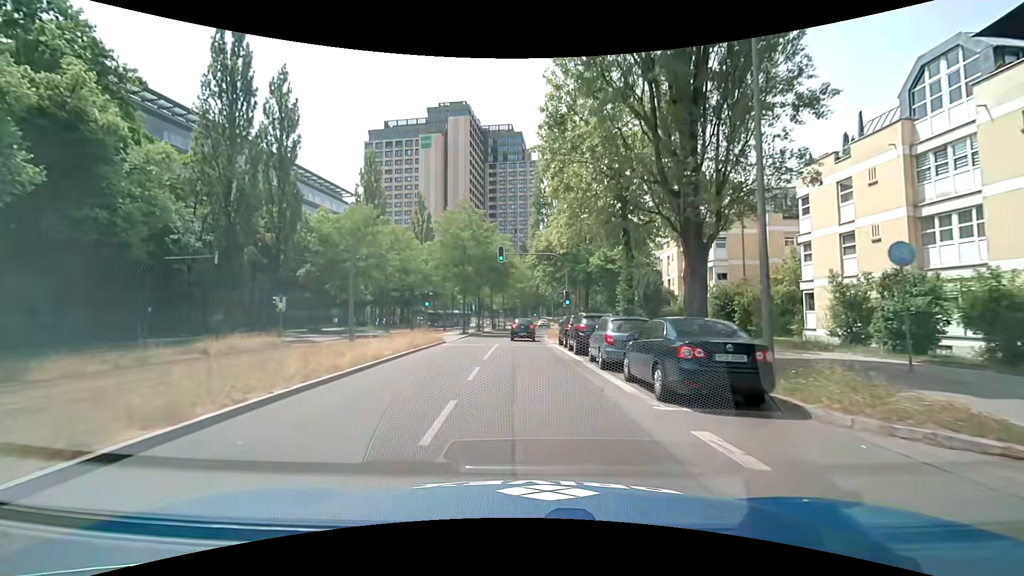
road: secondary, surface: asphalt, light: Day
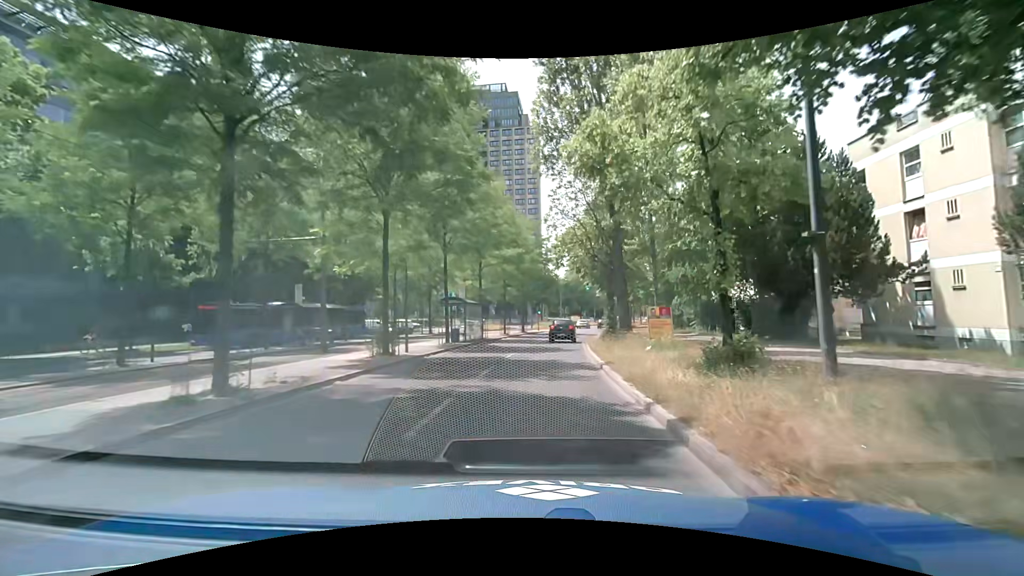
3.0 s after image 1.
(-0.7, +35.9) m; -1°
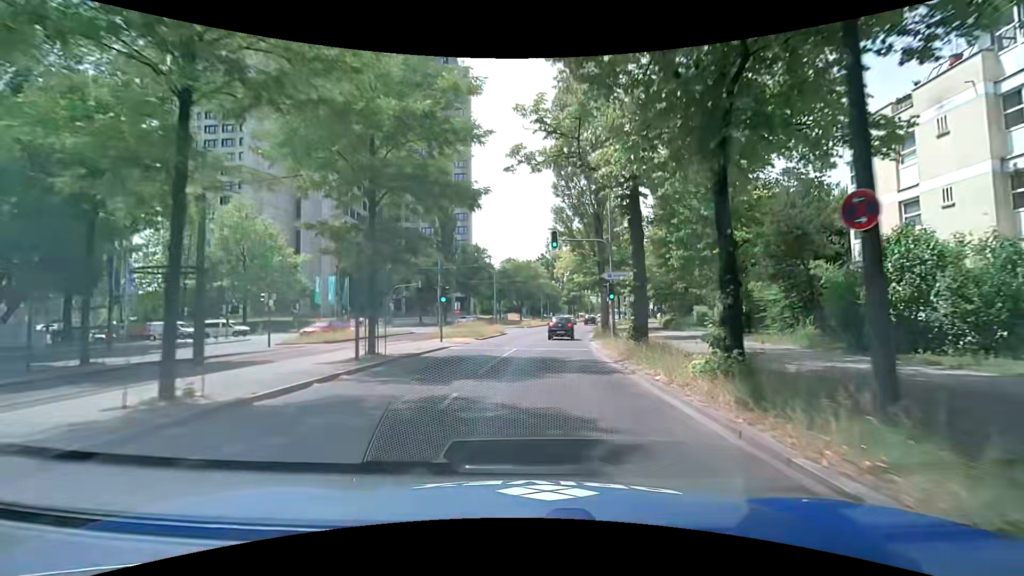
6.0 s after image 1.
(+2.4, +35.8) m; +8°
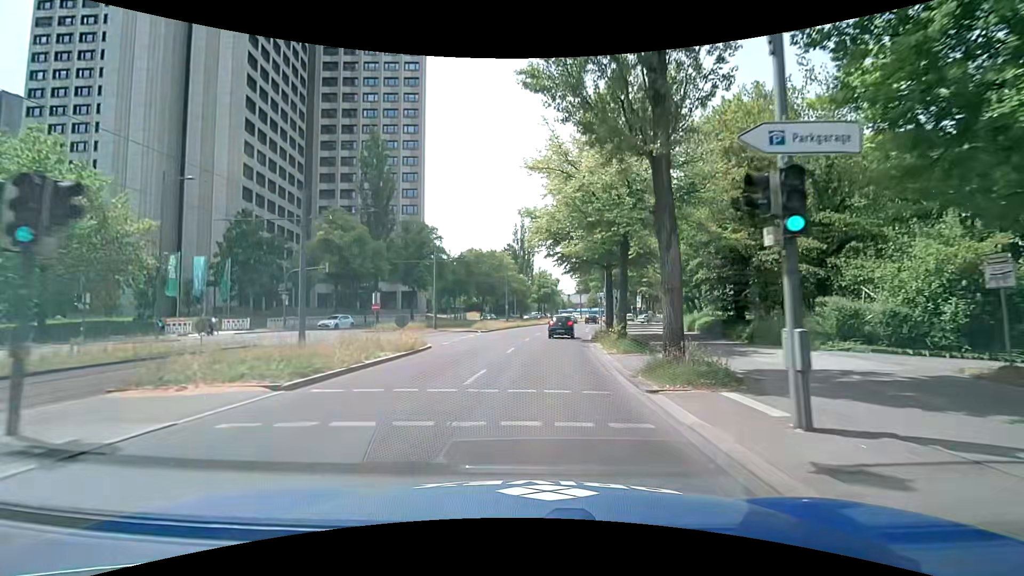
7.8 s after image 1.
(+0.4, +21.0) m; +3°
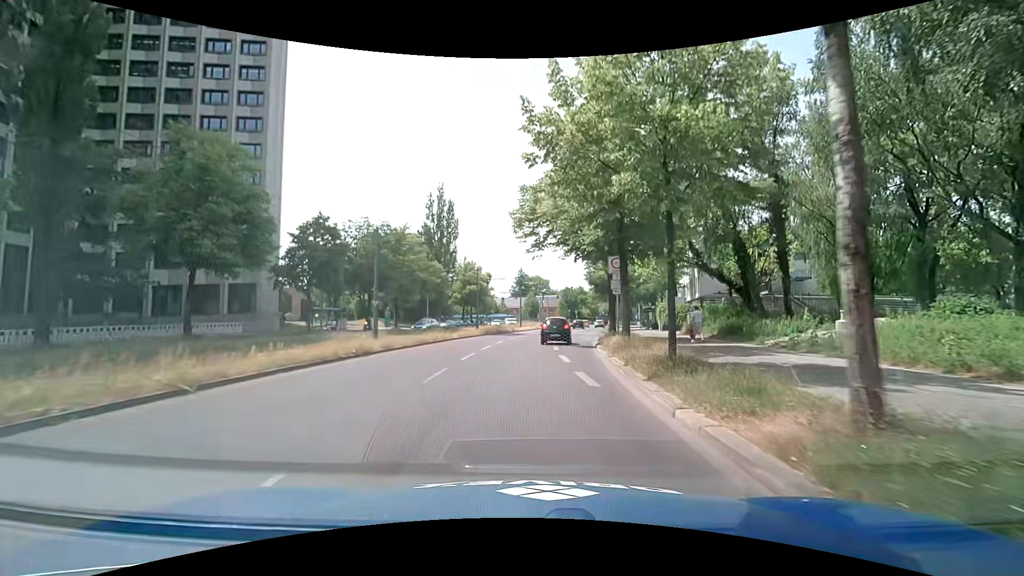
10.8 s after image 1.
(+1.8, +34.9) m; +6°
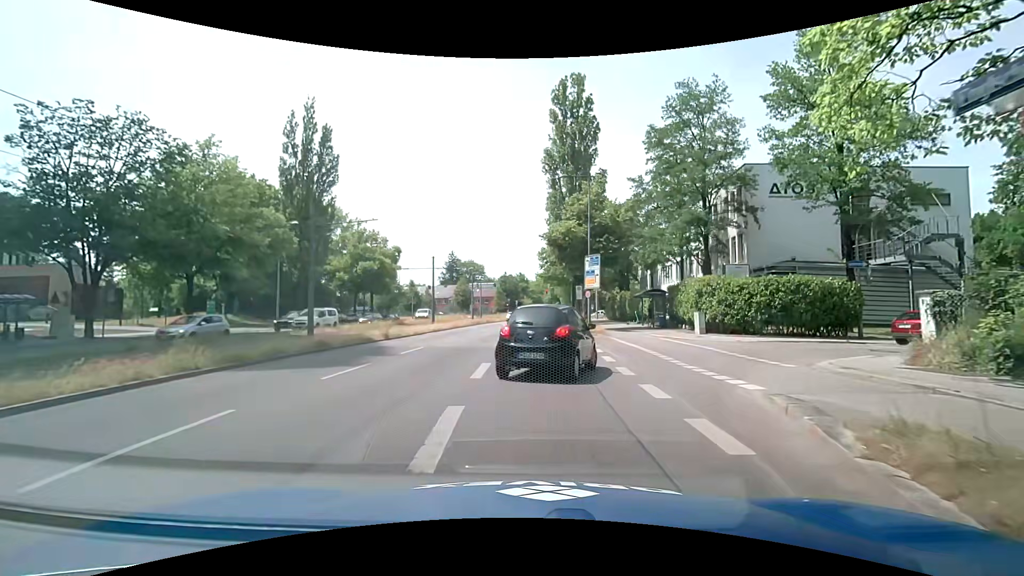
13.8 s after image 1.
(+2.3, +29.1) m; +8°
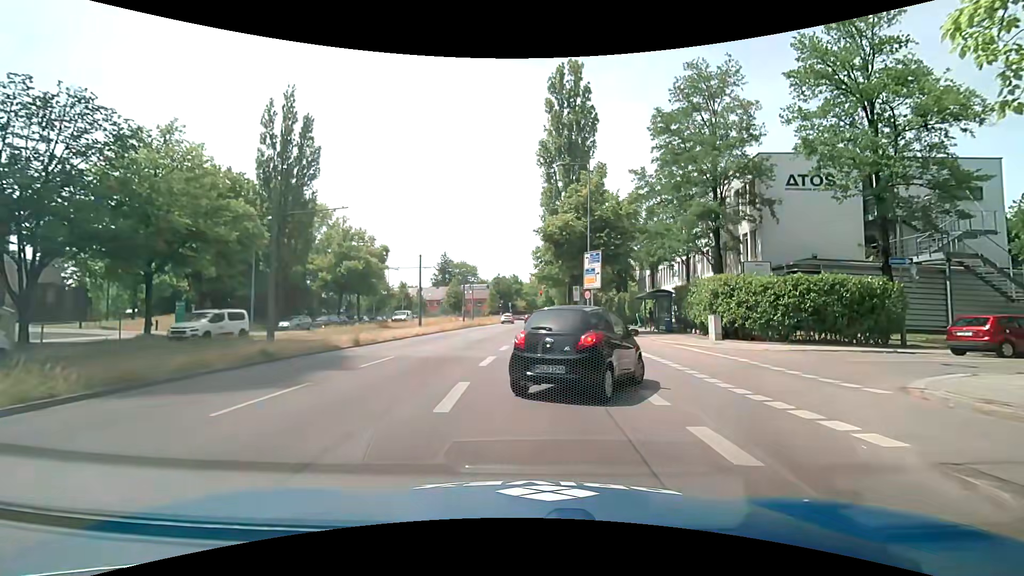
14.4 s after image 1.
(0.0, +3.0) m; +2°
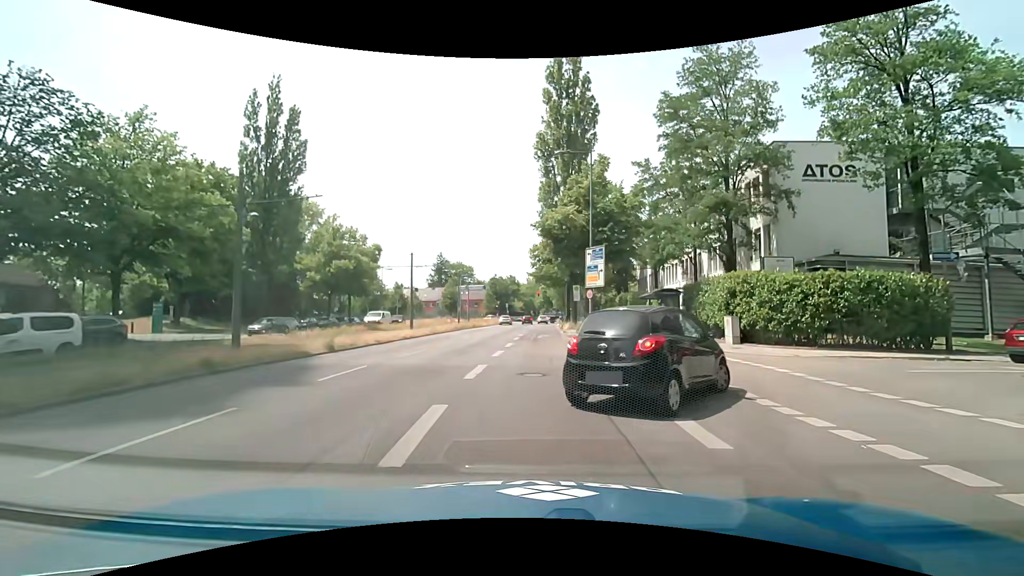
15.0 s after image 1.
(0.0, +2.3) m; -2°
